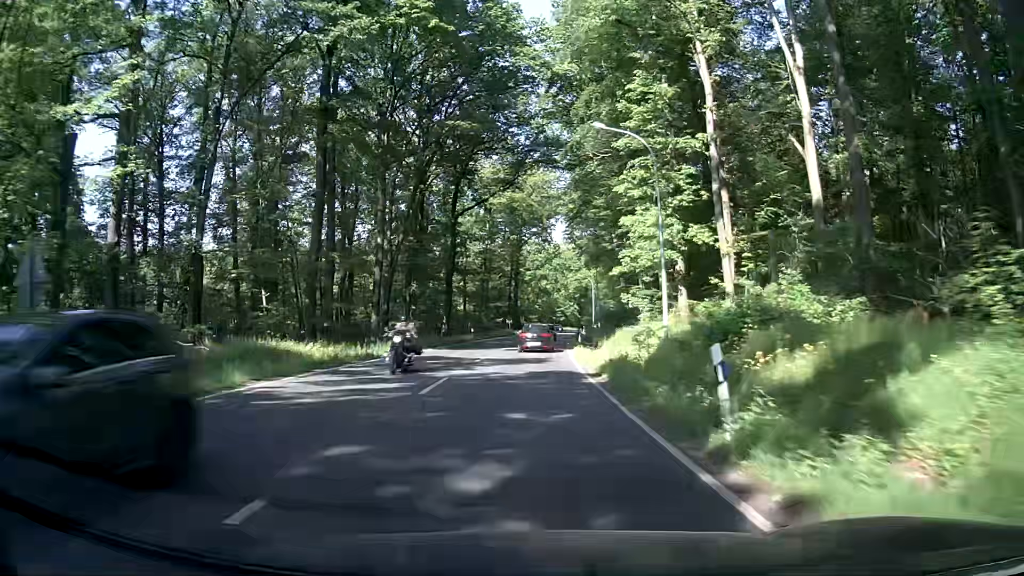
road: secondary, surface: asphalt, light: Day
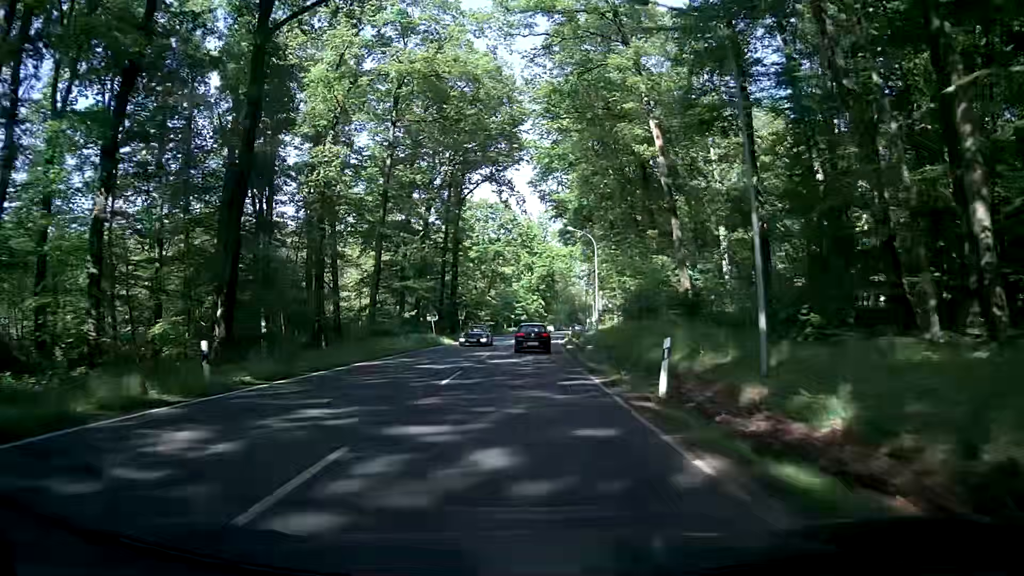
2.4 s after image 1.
(+1.7, +45.7) m; +3°
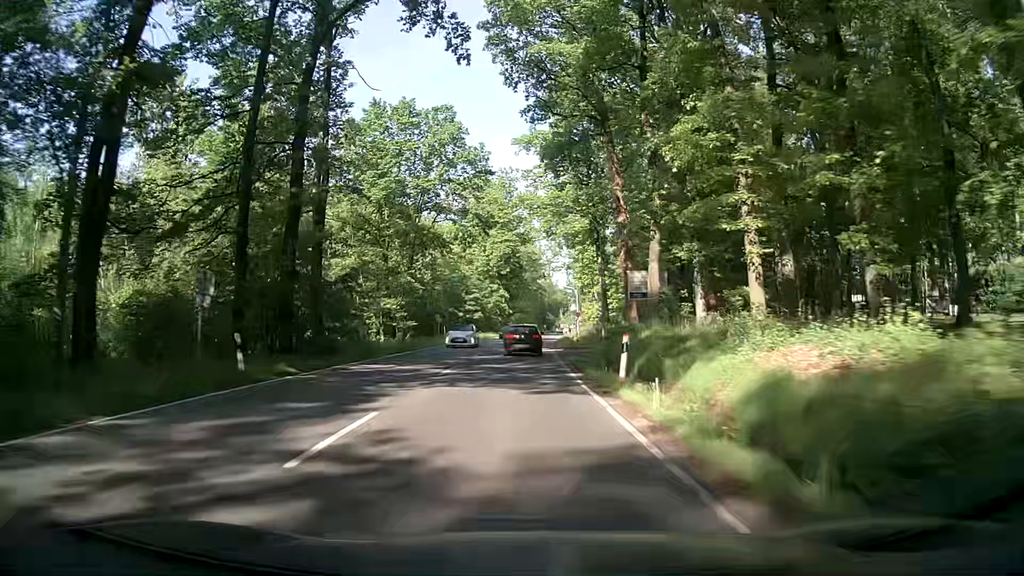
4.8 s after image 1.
(+1.6, +44.9) m; +4°
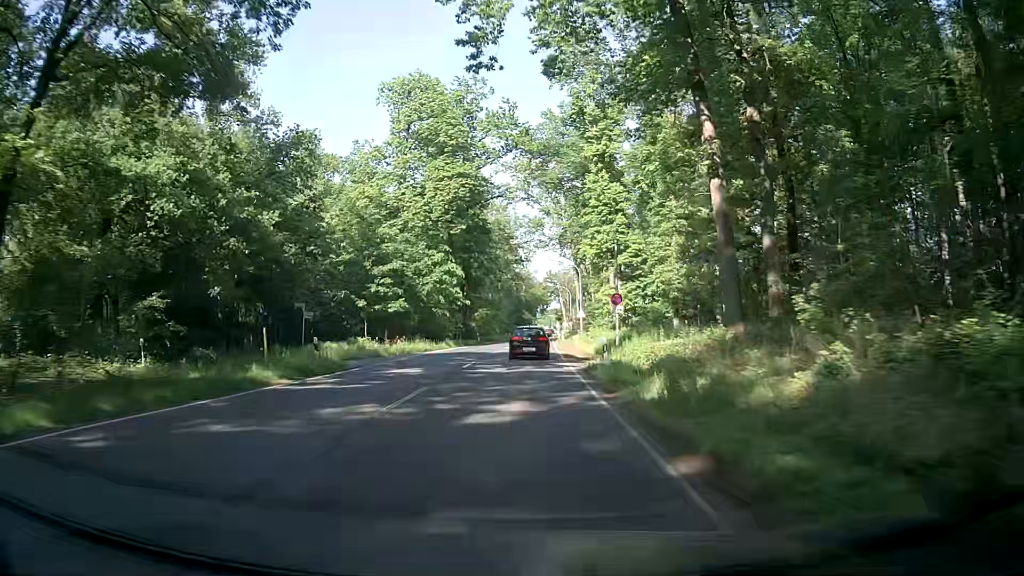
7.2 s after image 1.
(+0.6, +43.5) m; +2°
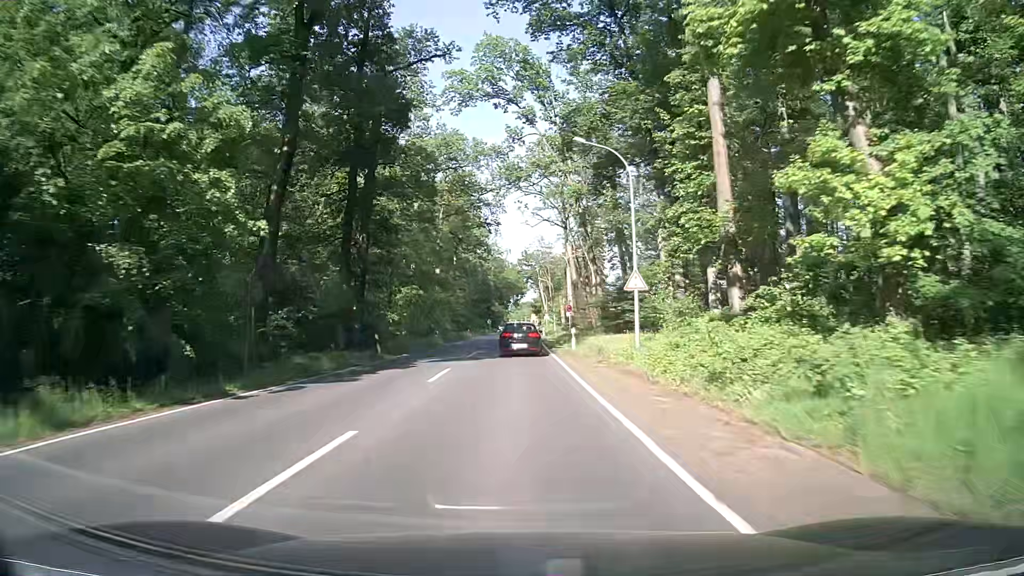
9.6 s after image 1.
(+1.0, +42.2) m; +3°
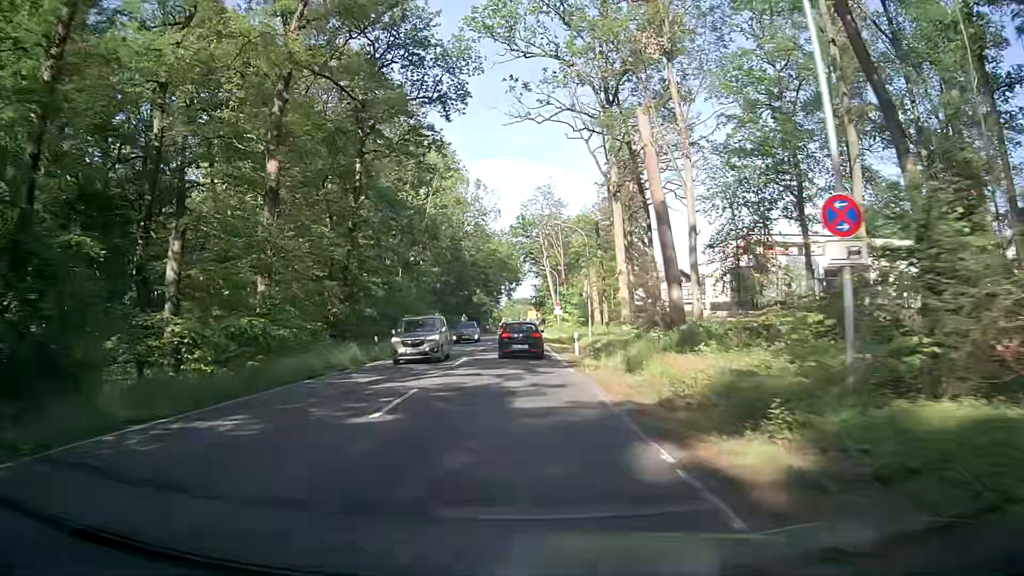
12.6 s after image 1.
(+0.1, +51.5) m; -1°
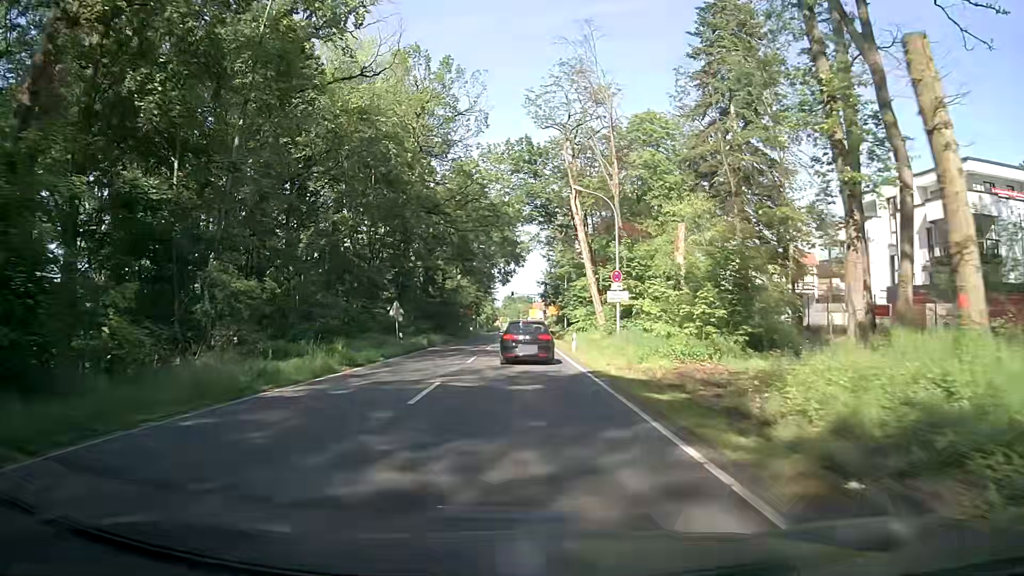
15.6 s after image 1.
(+0.8, +46.5) m; +1°
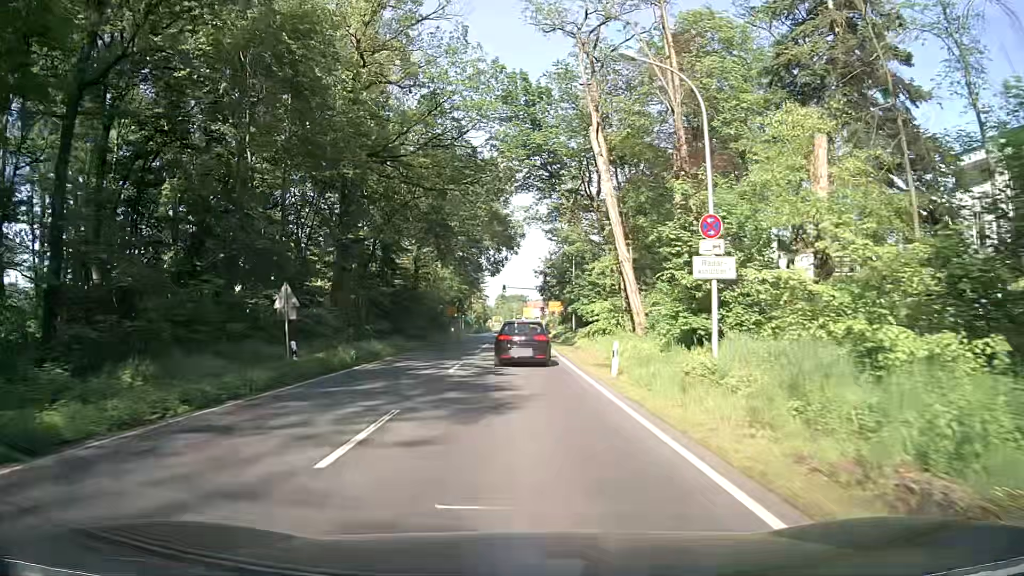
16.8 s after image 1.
(+0.2, +16.8) m; +1°
(0, +10) (0, +20) (0, +30) (0, +40) (0, +50) (0, +60) (0, +70) (0, +80) (0, +90) (0, +100) m
